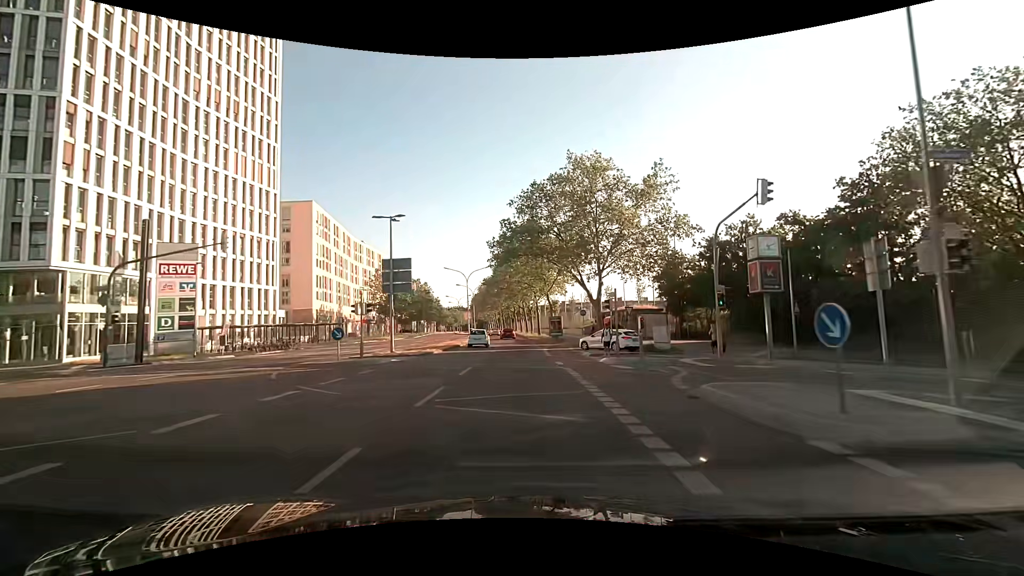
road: secondary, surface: asphalt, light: Day
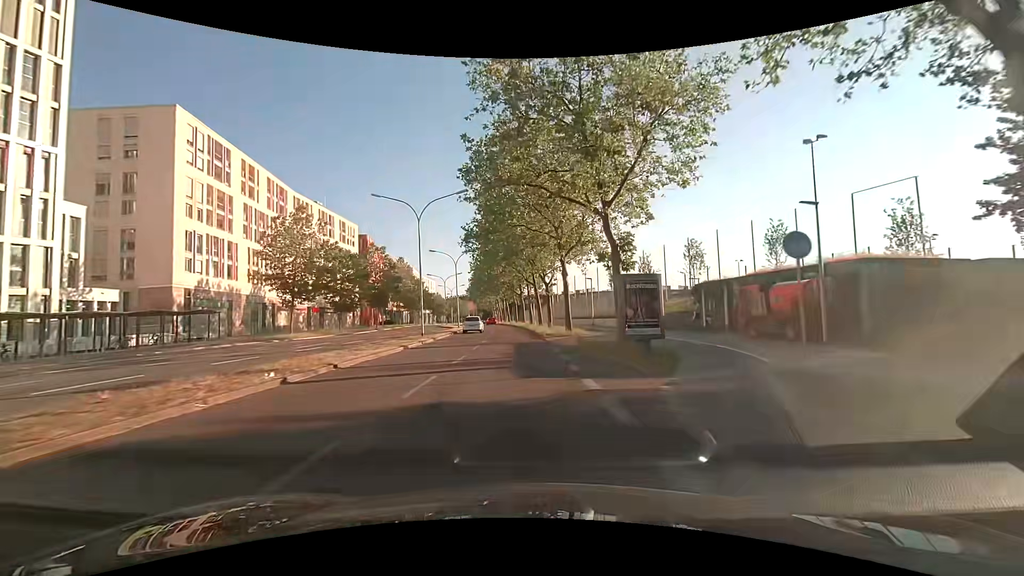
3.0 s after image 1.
(-0.2, +35.7) m; -1°
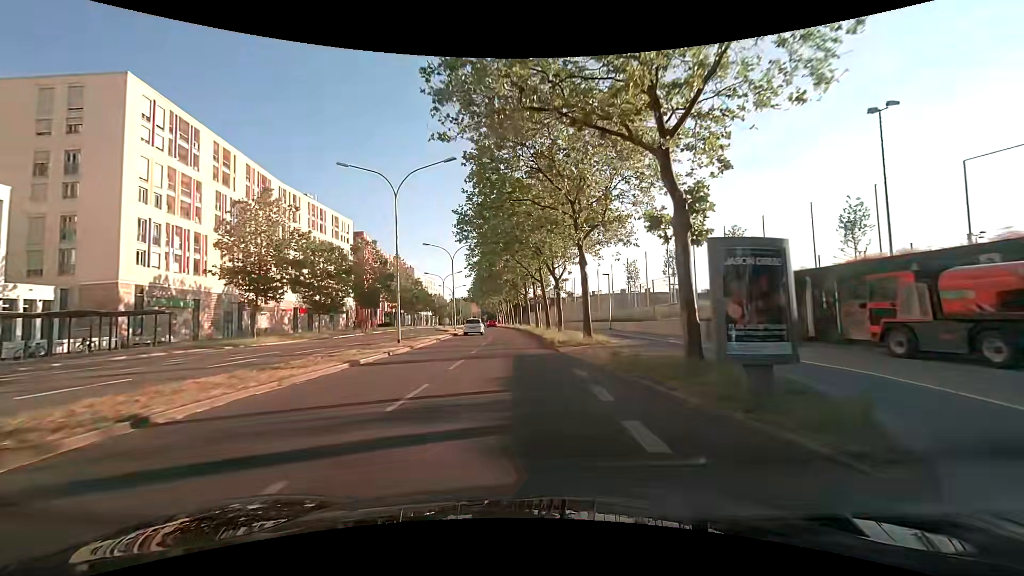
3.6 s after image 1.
(0.0, +7.4) m; 0°
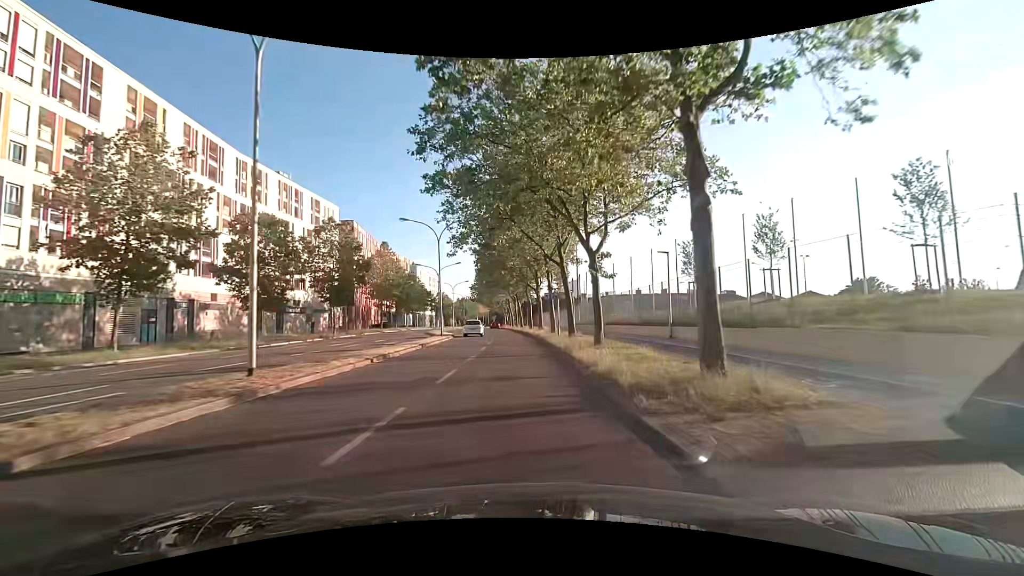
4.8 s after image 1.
(-0.3, +14.8) m; -2°
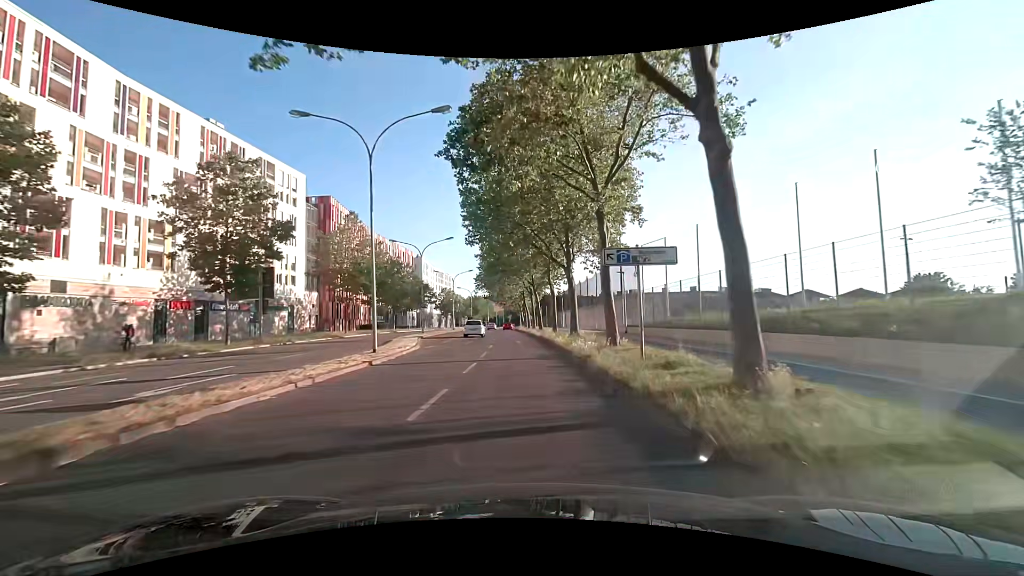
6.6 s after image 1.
(-0.2, +22.1) m; -1°
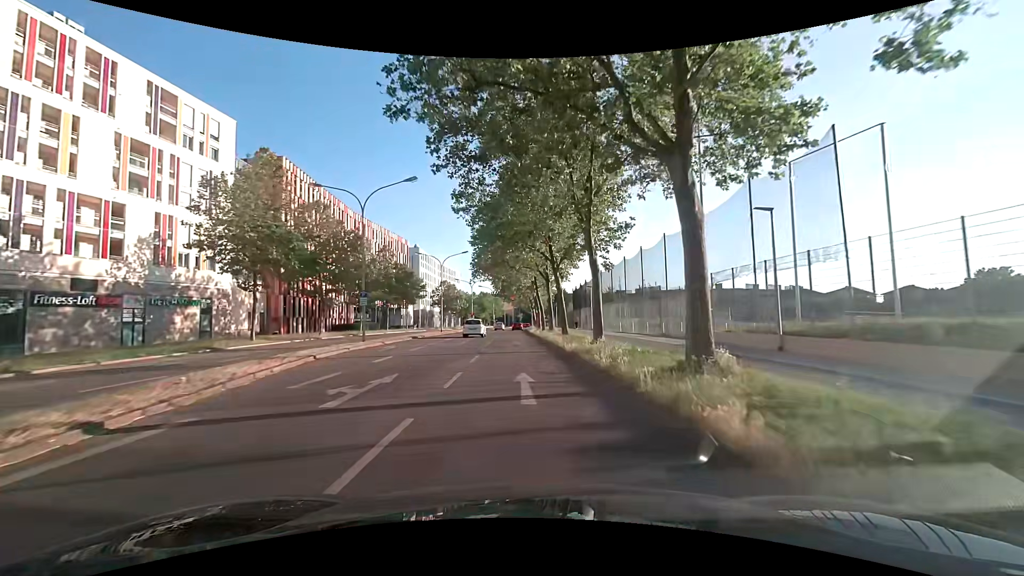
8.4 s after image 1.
(-0.4, +21.1) m; -2°
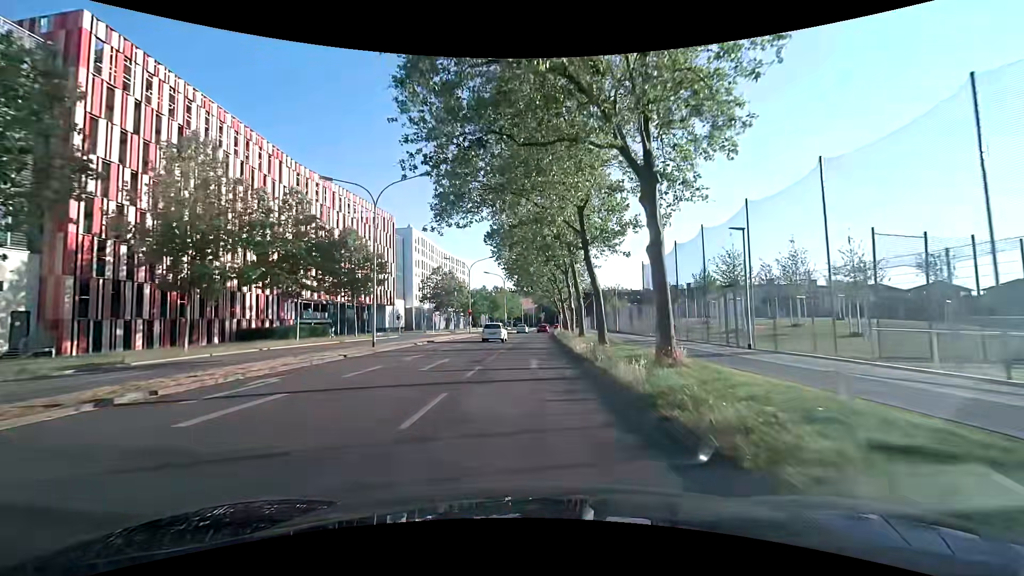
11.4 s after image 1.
(-0.7, +33.6) m; -2°
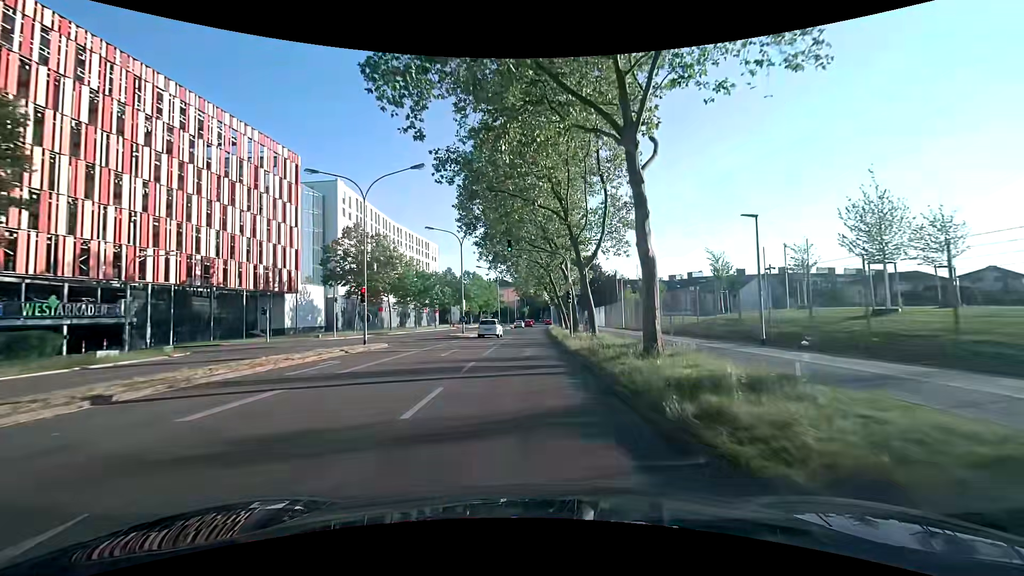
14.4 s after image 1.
(+0.6, +35.8) m; +3°
(0, +10) (0, +20) (0, +30) (0, +40) (0, +50) (0, +60) (0, +70) (0, +80) (+1, +90) (+1, +100) m
